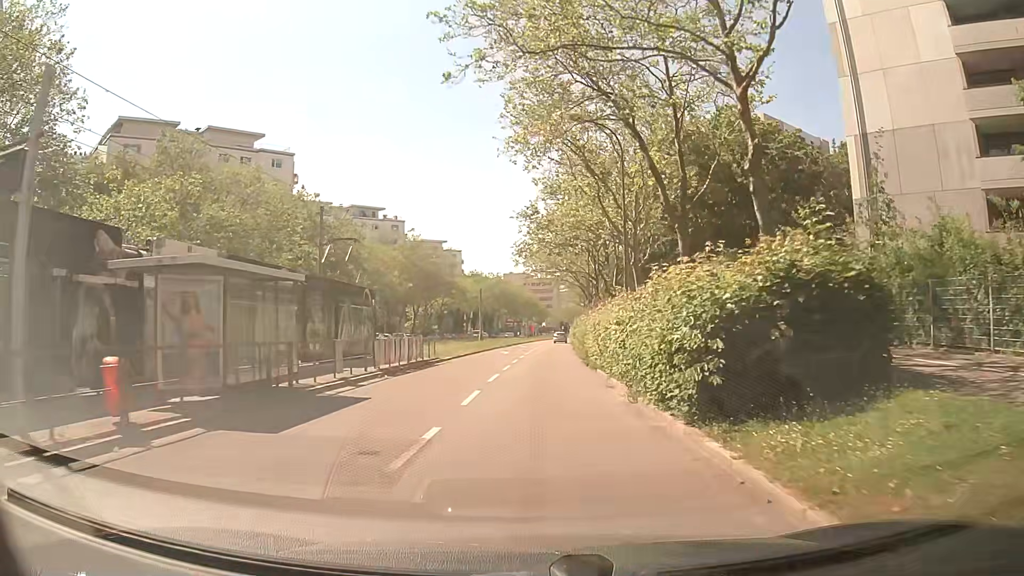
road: tertiary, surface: asphalt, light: Day
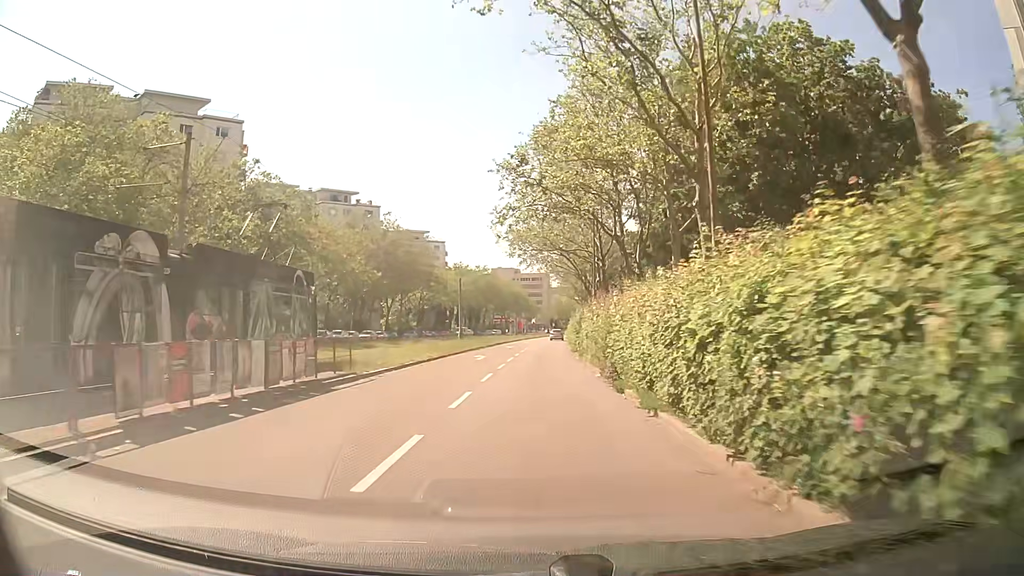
(+0.2, +13.3) m; +1°
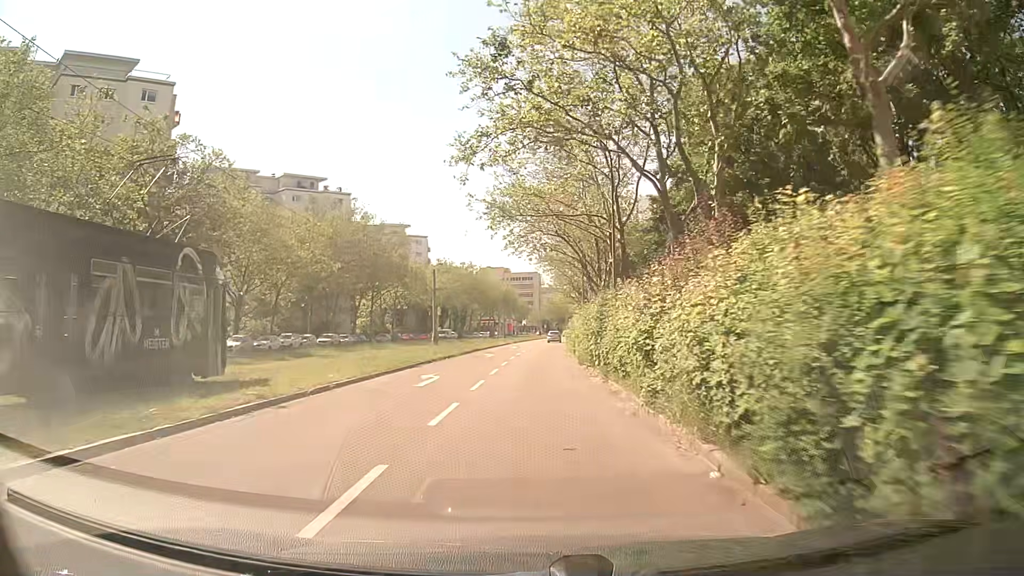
(+0.3, +13.9) m; +1°
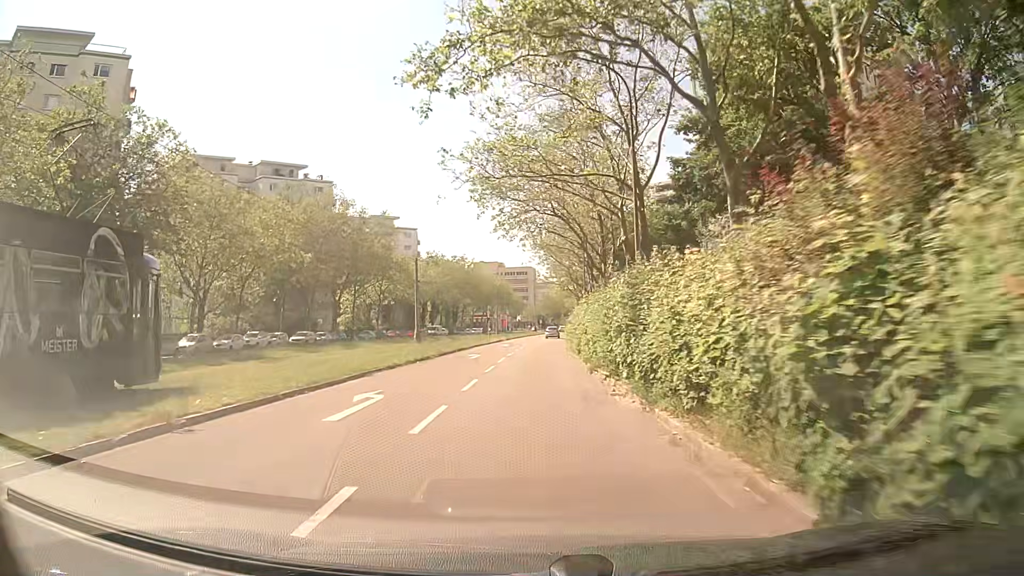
(0.0, +7.1) m; 0°
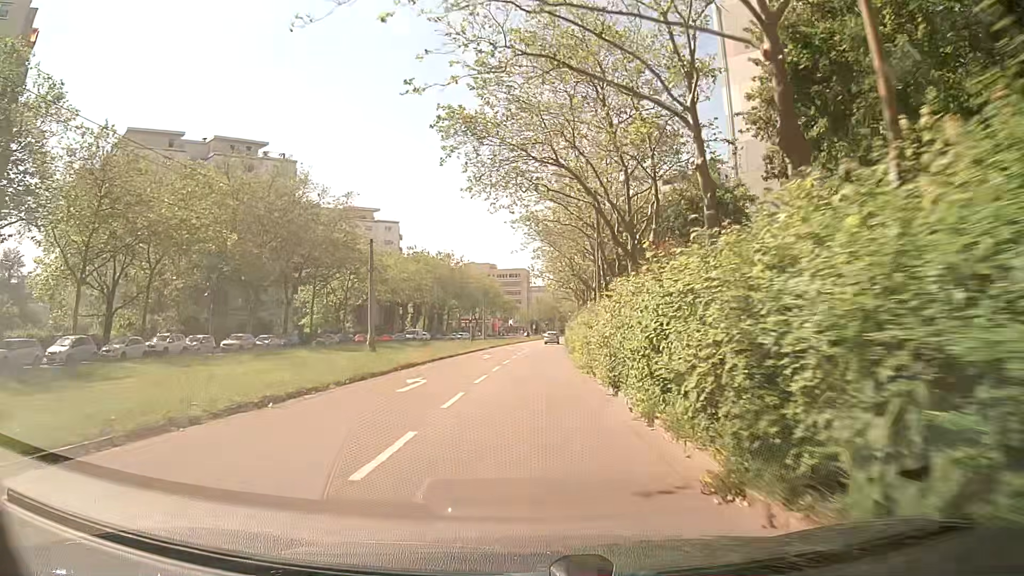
(+0.3, +14.4) m; +1°
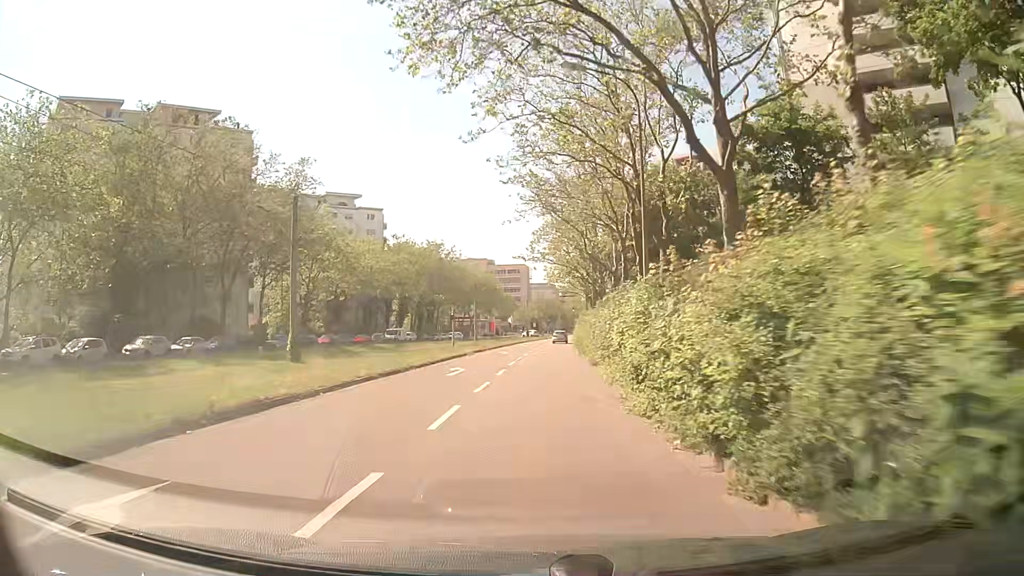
(+0.1, +14.6) m; 0°
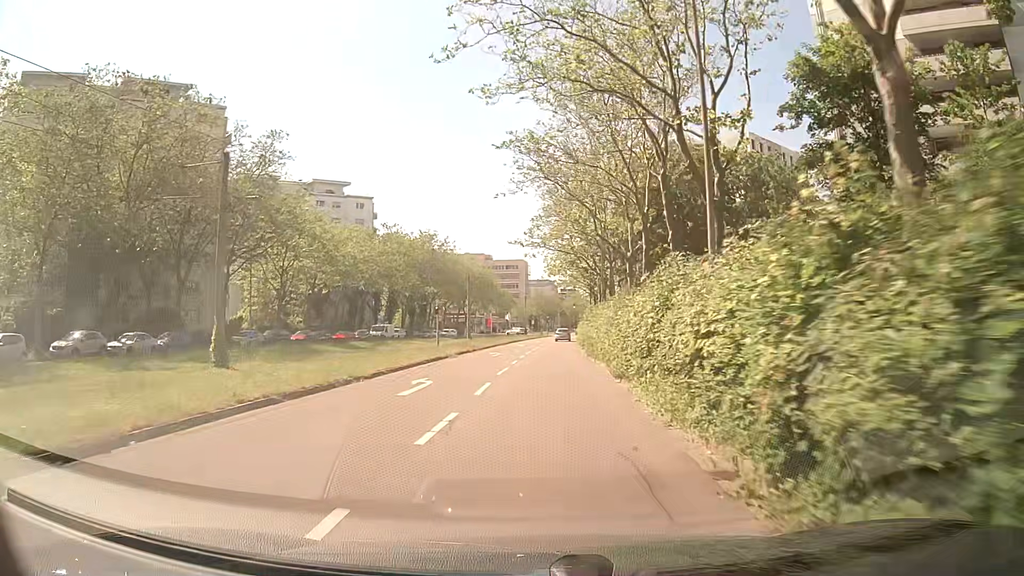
(0.0, +7.4) m; 0°
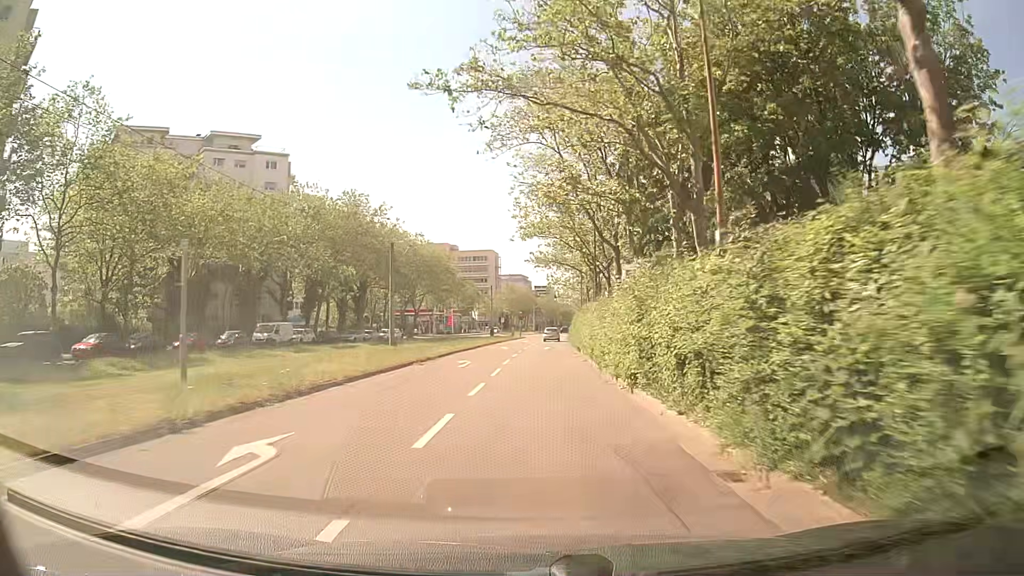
(+0.5, +30.2) m; +2°
(0, +10) (0, +20) (0, +30) (+1, +40) (+1, +50) (+1, +60) (+2, +70) (+2, +80) (+3, +90) (+3, +100) m
